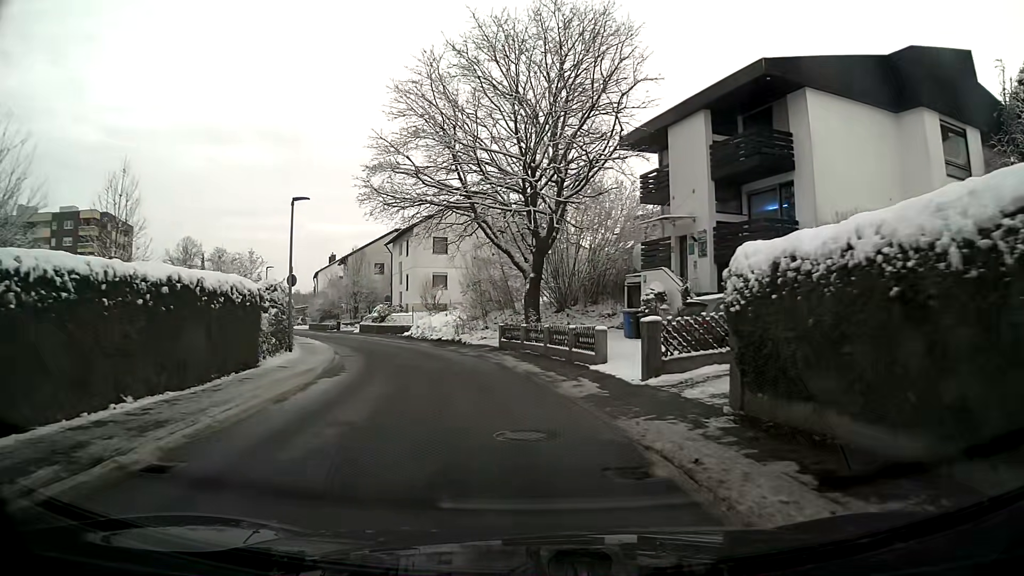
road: residential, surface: asphalt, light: Day
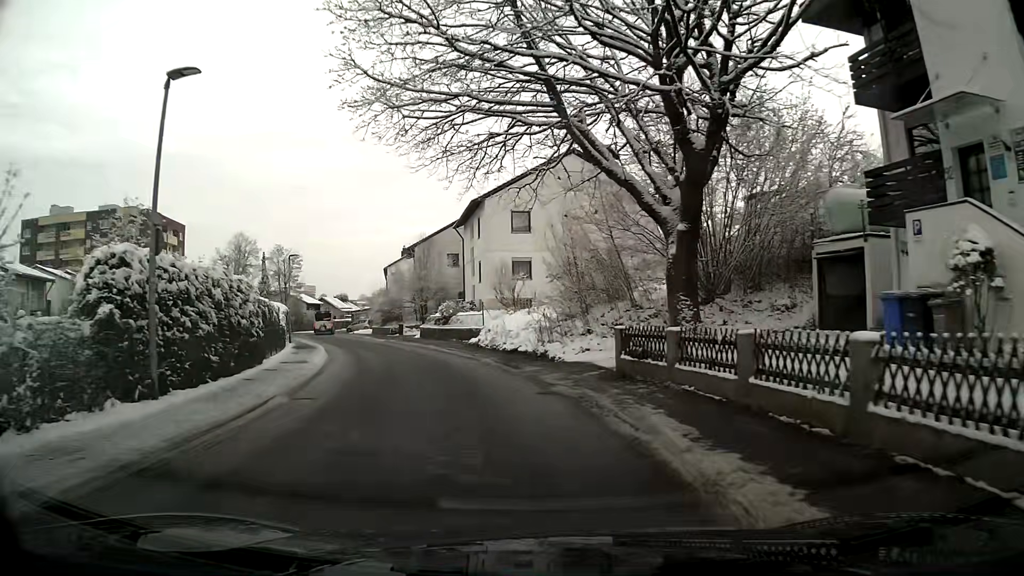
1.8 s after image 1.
(-0.9, +13.2) m; -8°
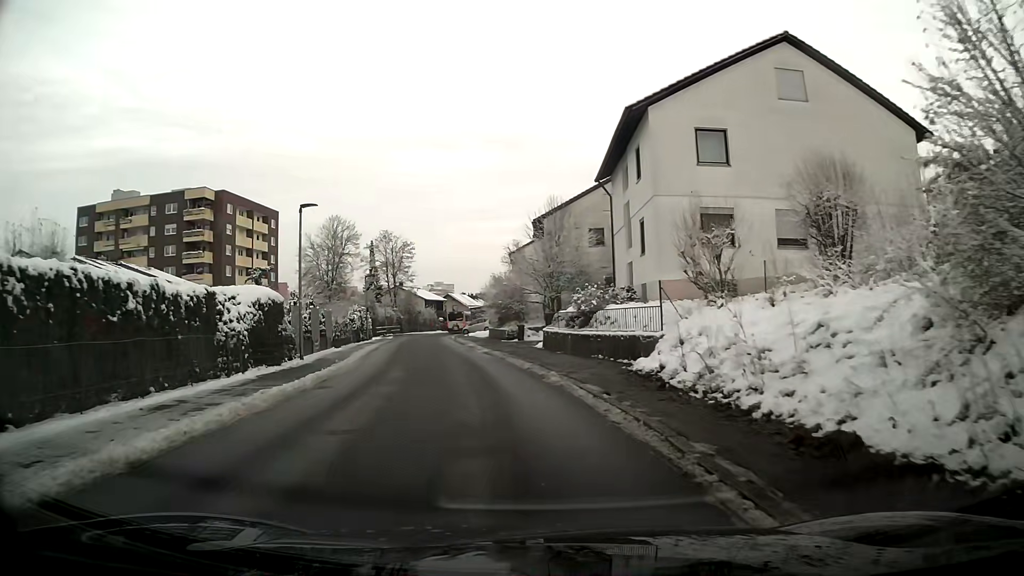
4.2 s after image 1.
(-1.8, +17.9) m; -12°
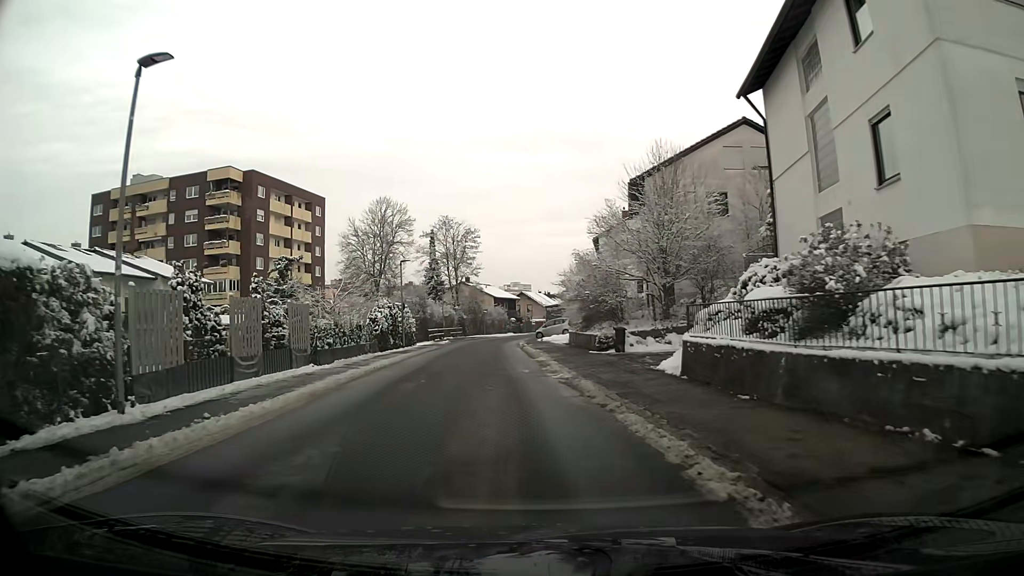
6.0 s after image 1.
(-0.8, +14.0) m; -6°
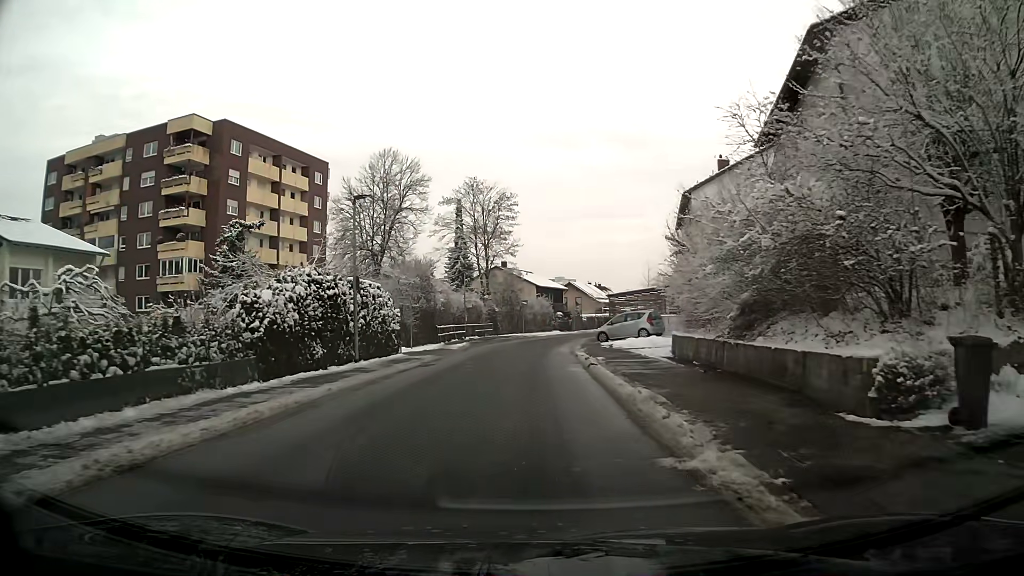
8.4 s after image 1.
(-0.7, +19.0) m; -3°
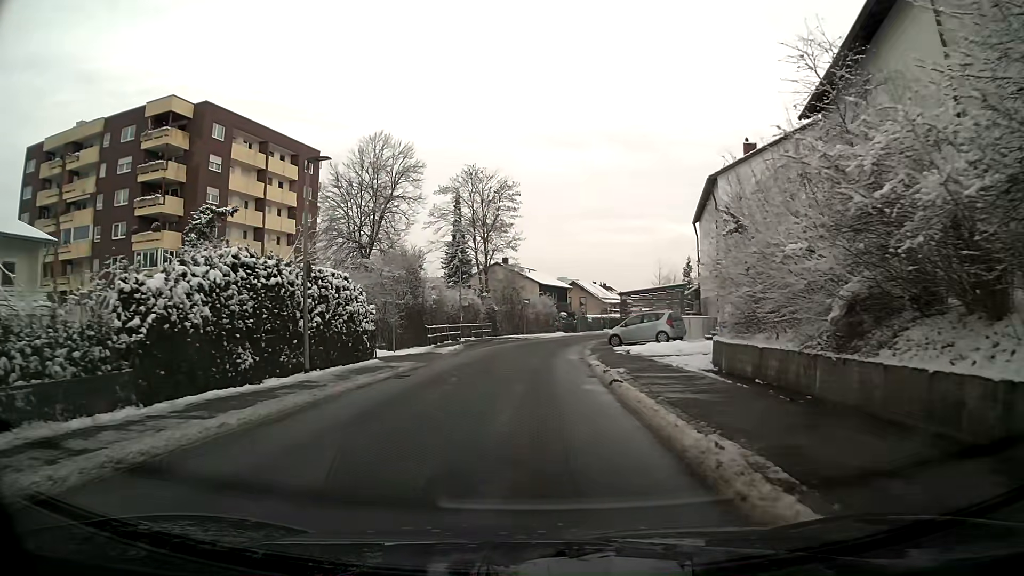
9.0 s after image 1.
(0.0, +4.8) m; 0°
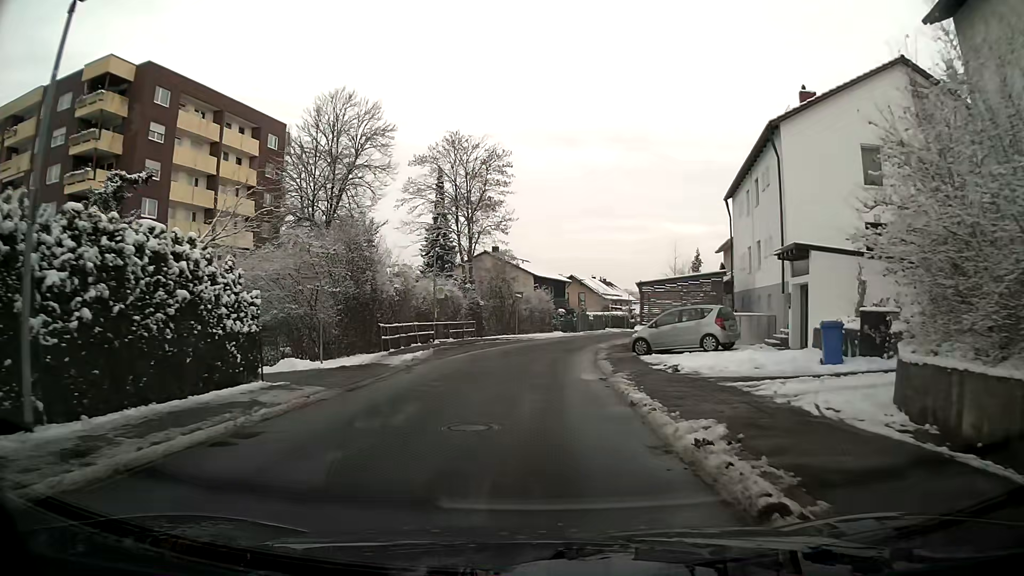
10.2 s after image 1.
(0.0, +9.5) m; +1°
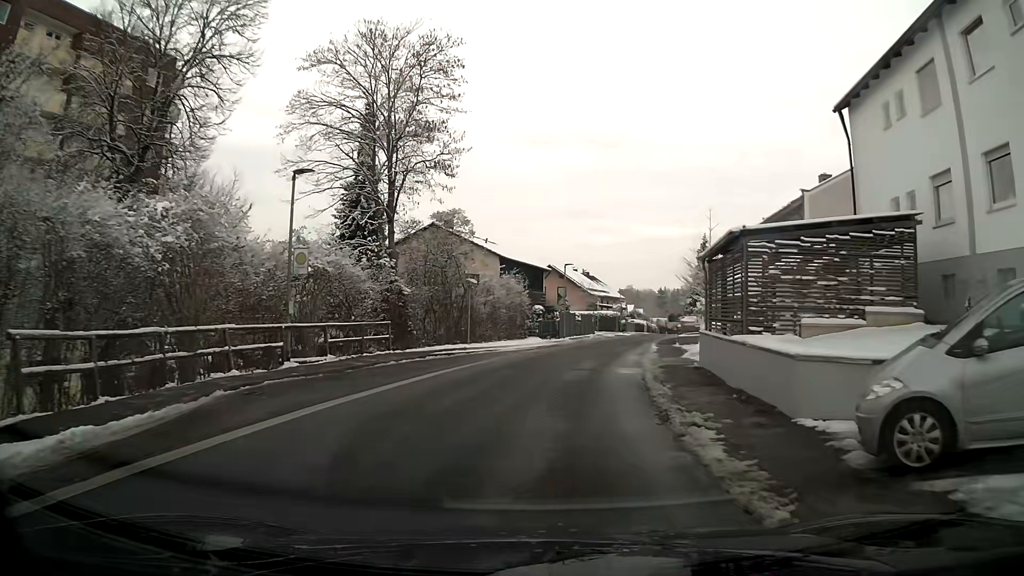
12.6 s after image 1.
(+0.4, +18.6) m; +3°
